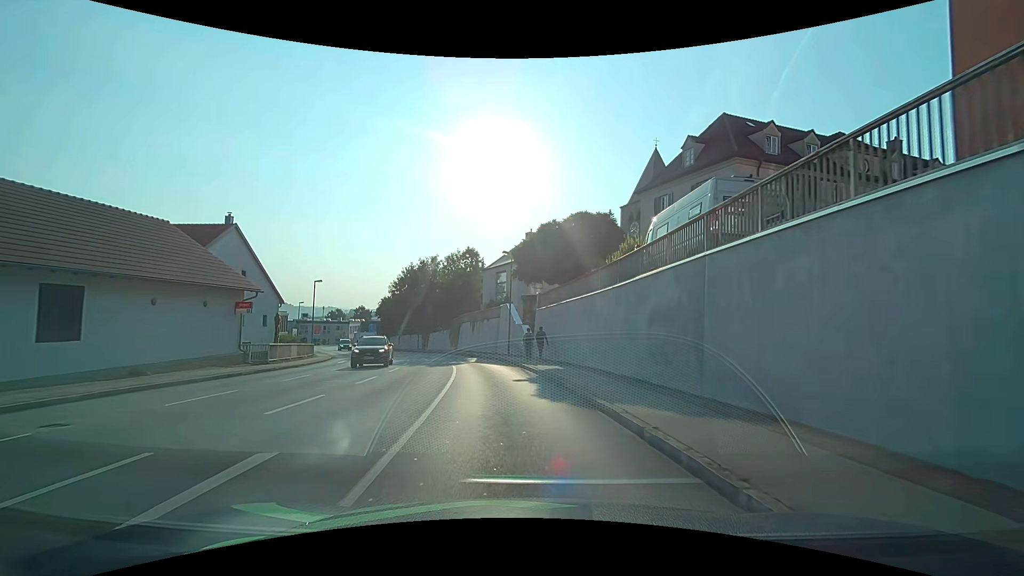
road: tertiary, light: Day
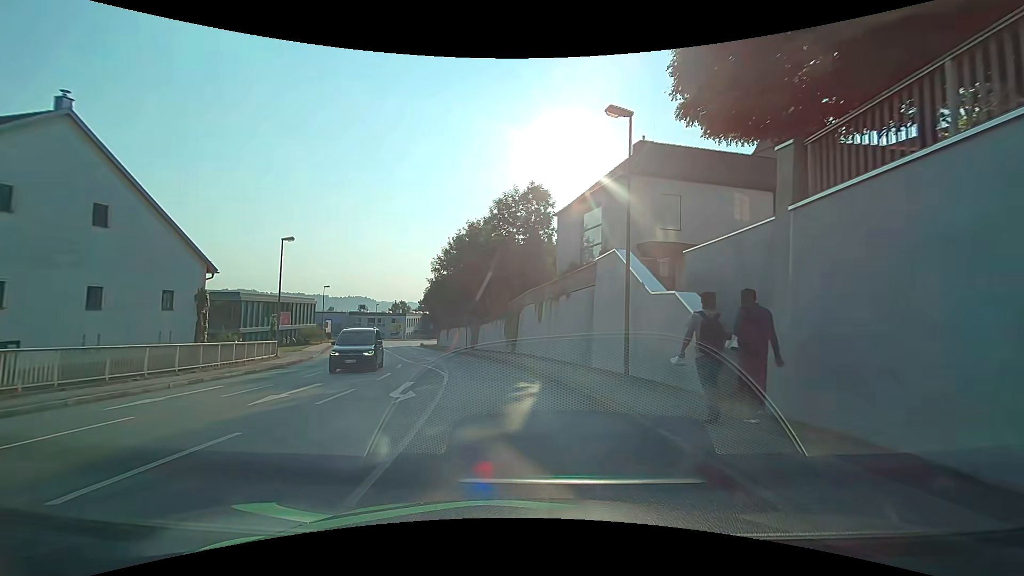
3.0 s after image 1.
(-1.8, +23.4) m; -9°
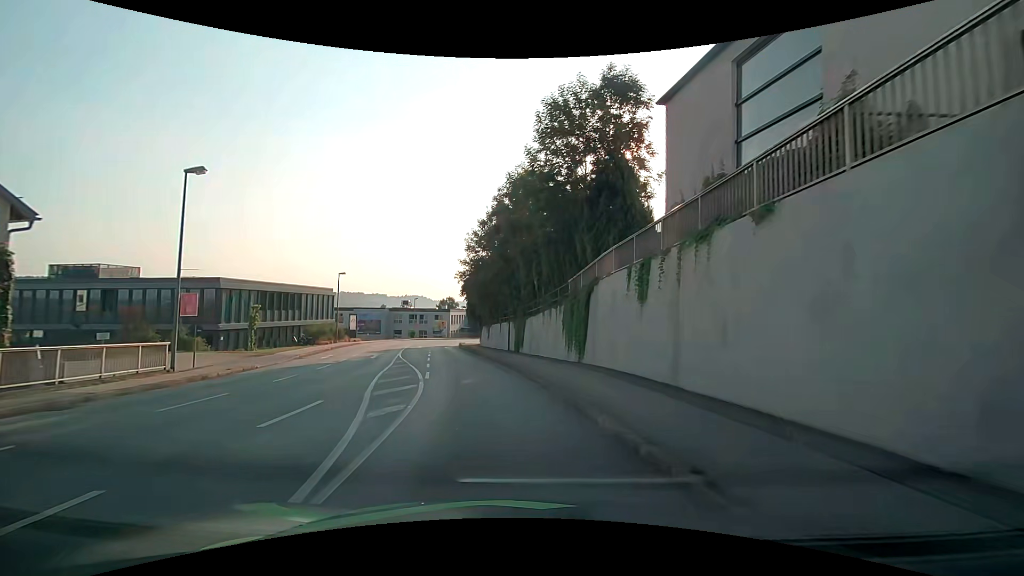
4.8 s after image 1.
(-0.6, +14.8) m; -5°
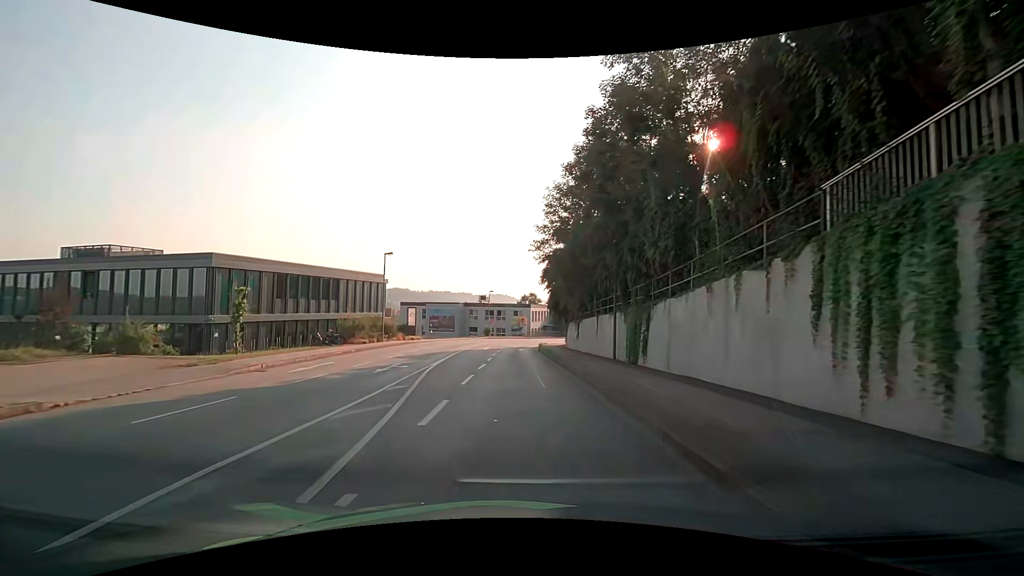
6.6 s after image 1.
(-1.4, +14.5) m; -10°
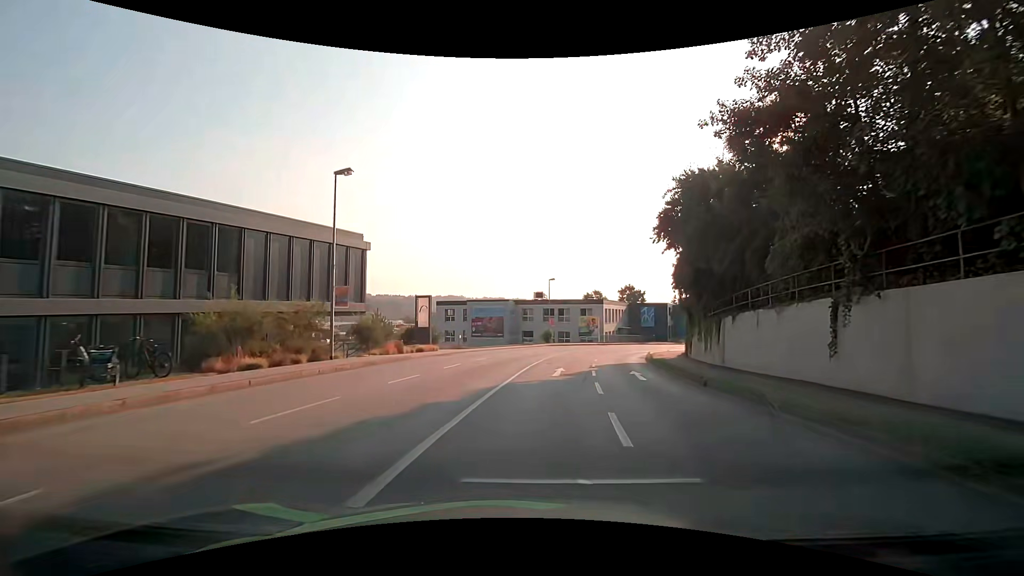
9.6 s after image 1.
(-2.5, +24.9) m; -6°
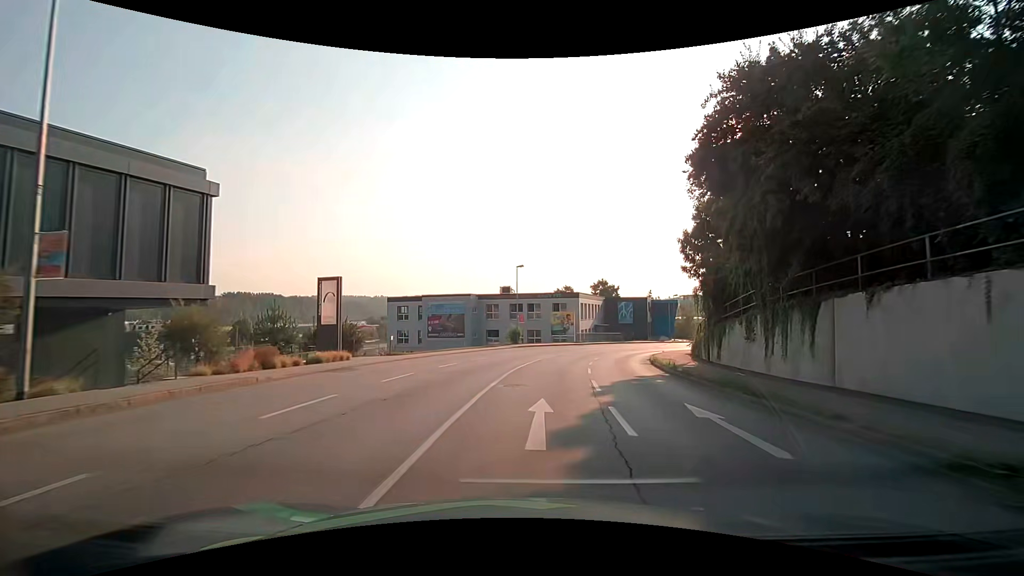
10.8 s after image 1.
(+0.4, +11.2) m; +4°
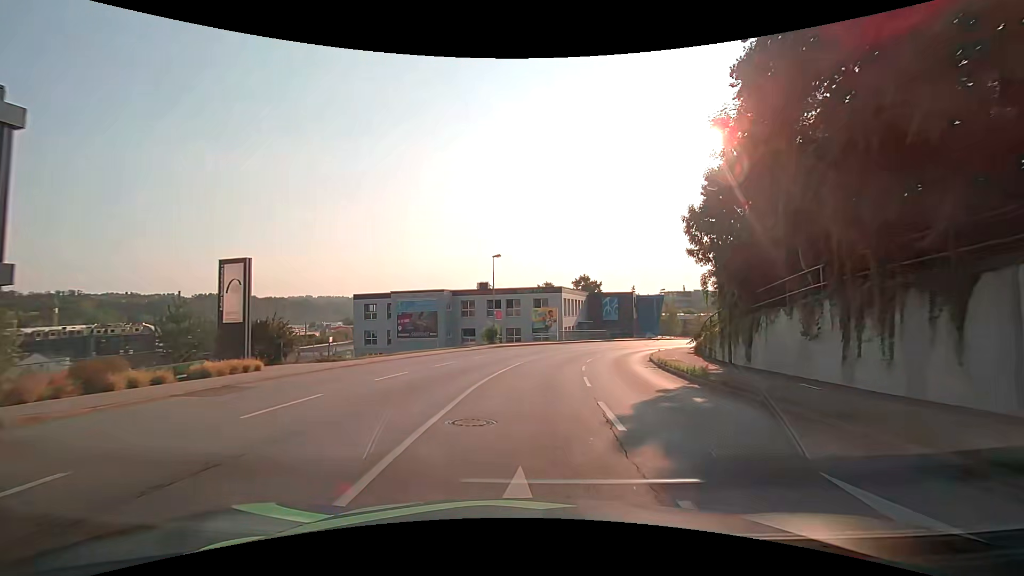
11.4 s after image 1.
(+0.1, +5.7) m; +2°
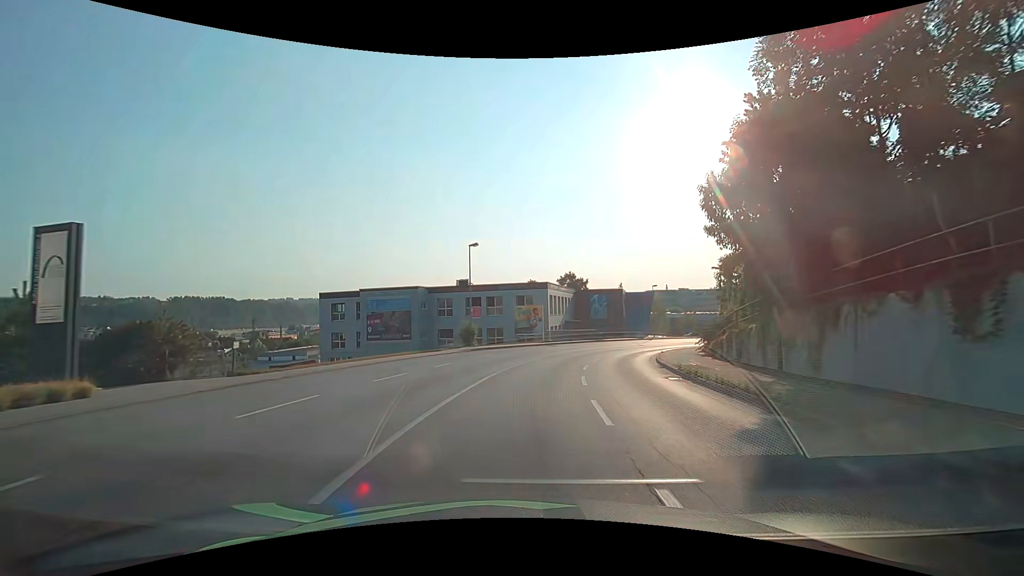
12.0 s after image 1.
(+0.1, +5.7) m; +2°
(0, +10) (+1, +20) (+3, +30) (+6, +39) (+10, +48) (+15, +57) (+21, +65) (+28, +72) (+35, +79) (+43, +85) m
